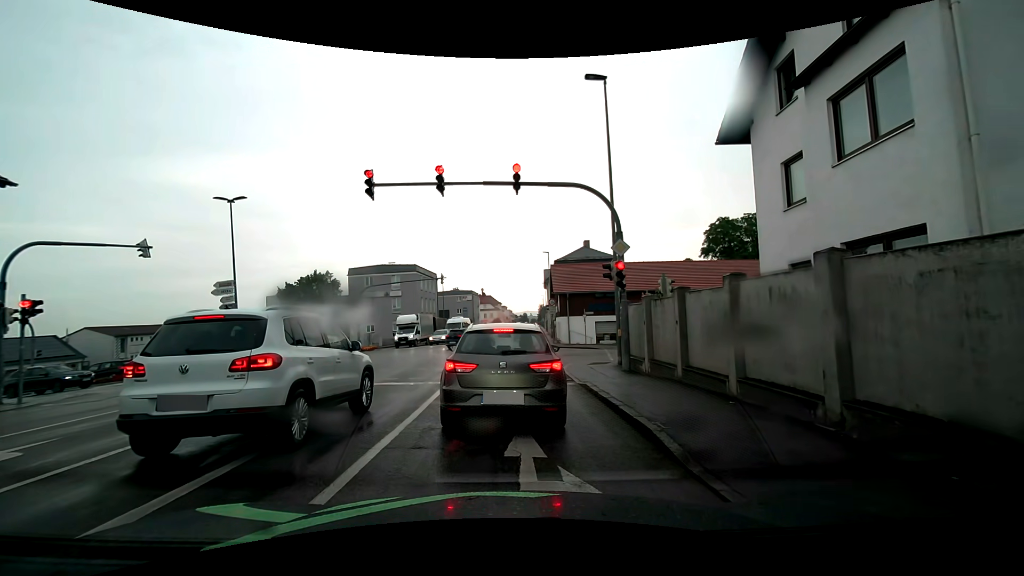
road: tertiary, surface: asphalt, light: Day
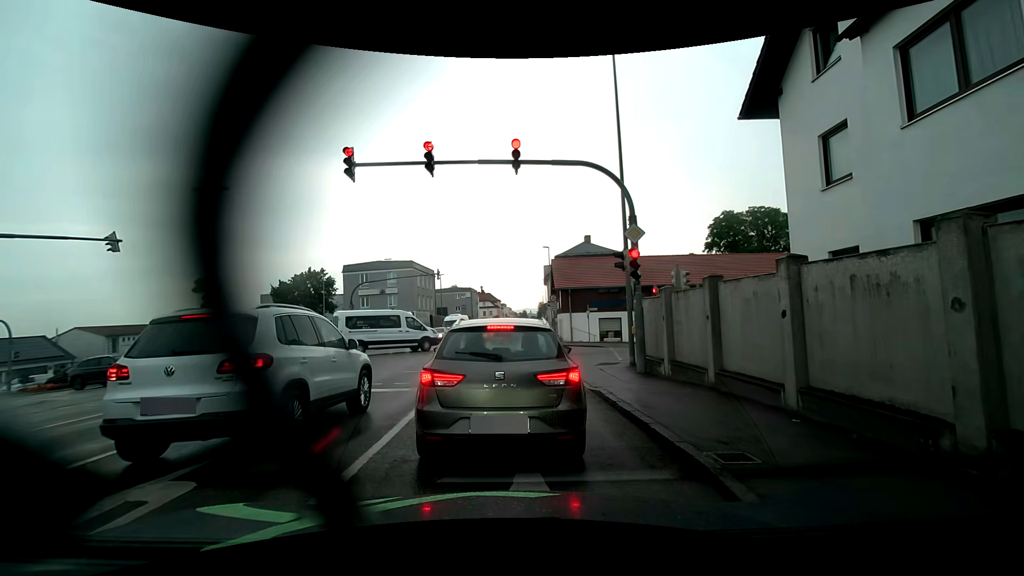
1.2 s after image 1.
(0.0, +1.6) m; 0°
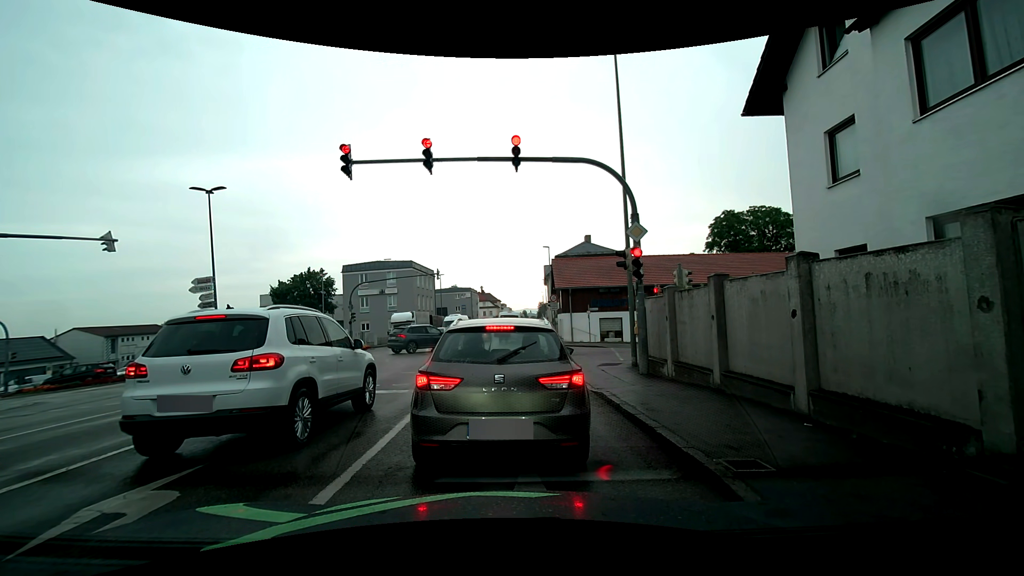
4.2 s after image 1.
(0.0, +0.3) m; 0°
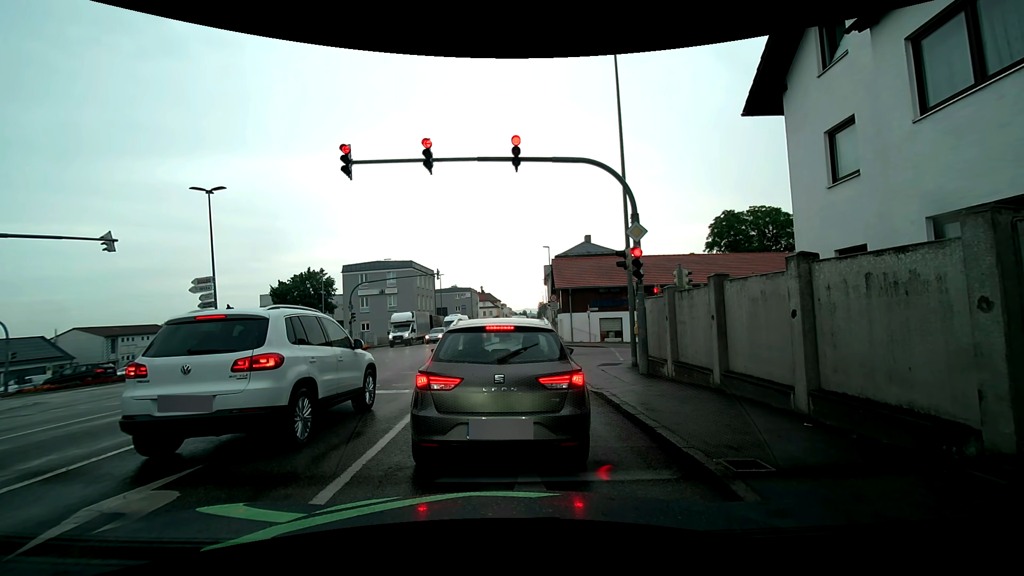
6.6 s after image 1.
(0.0, 0.0) m; 0°
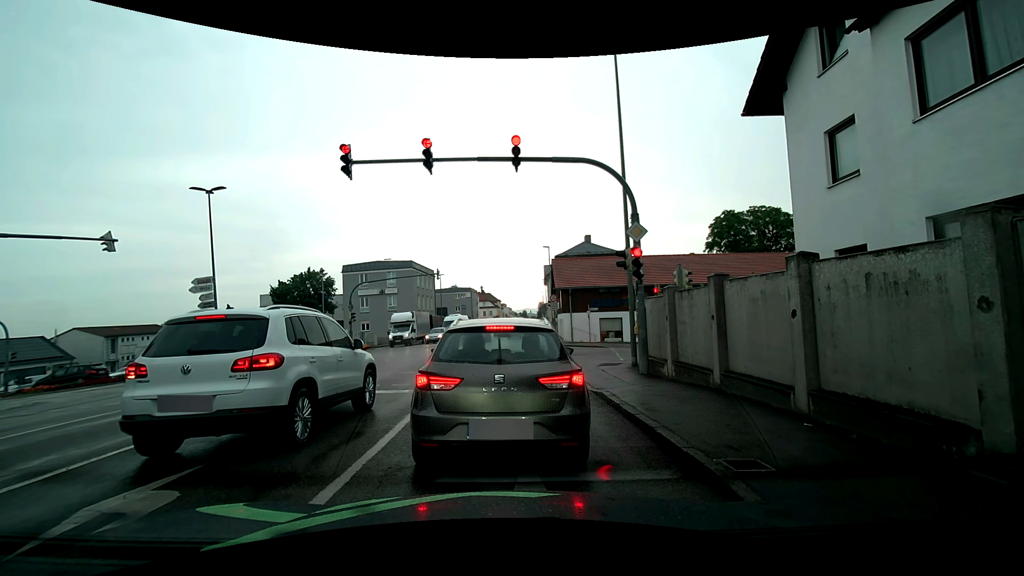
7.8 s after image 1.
(0.0, 0.0) m; 0°
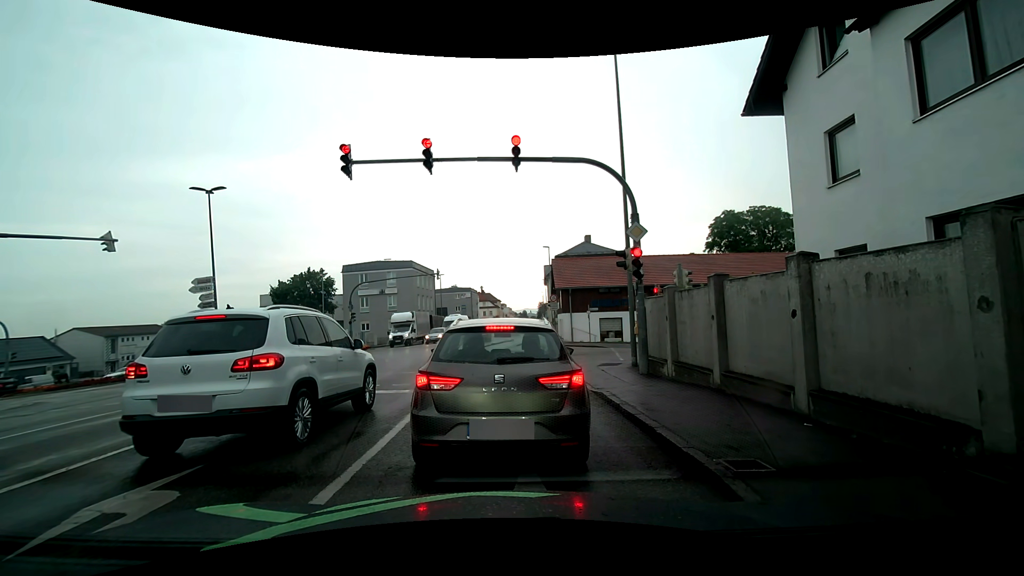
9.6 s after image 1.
(0.0, 0.0) m; 0°
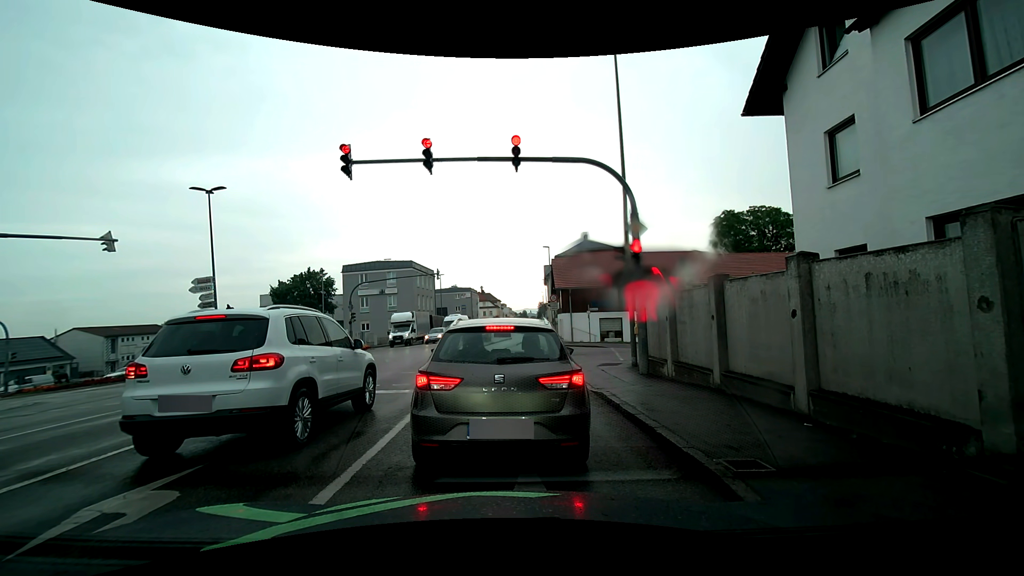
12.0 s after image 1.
(0.0, 0.0) m; 0°
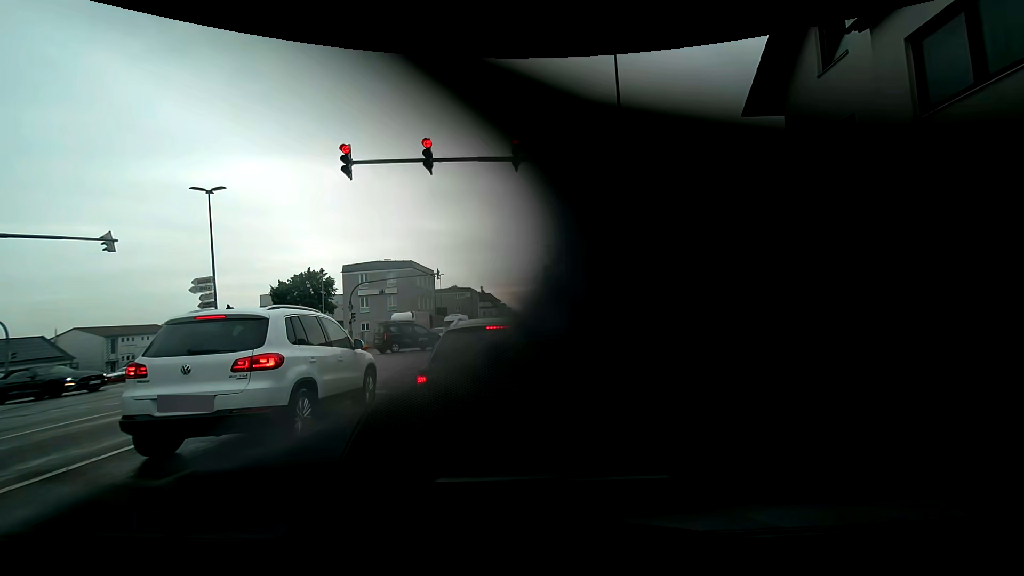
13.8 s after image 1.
(0.0, 0.0) m; 0°
(0, +10) (0, +20) (0, +30) (0, +40) (0, +50) (0, +60) (+1, +70) (+1, +80) (+1, +90) (0, +100) m
